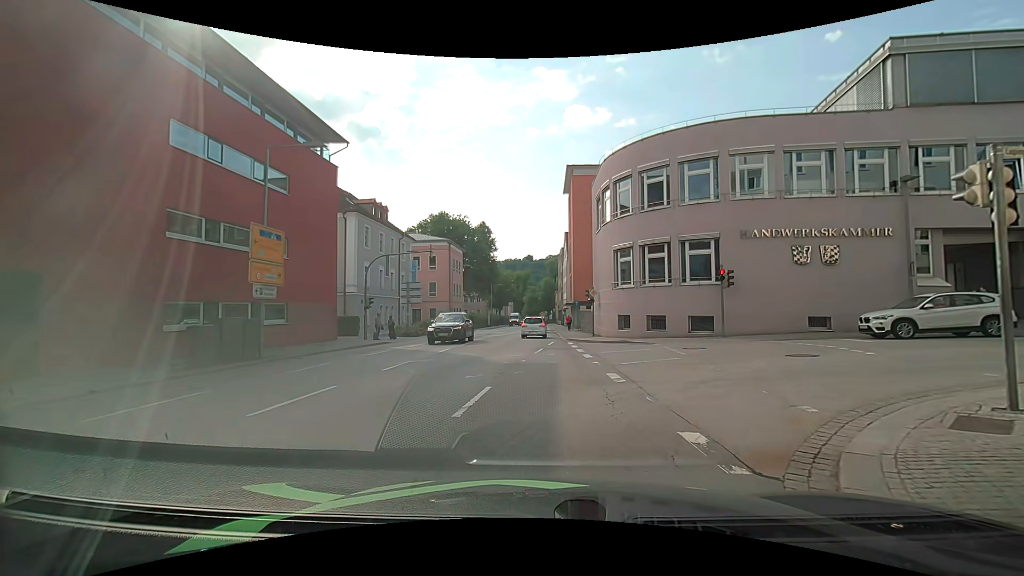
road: primary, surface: asphalt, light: Day
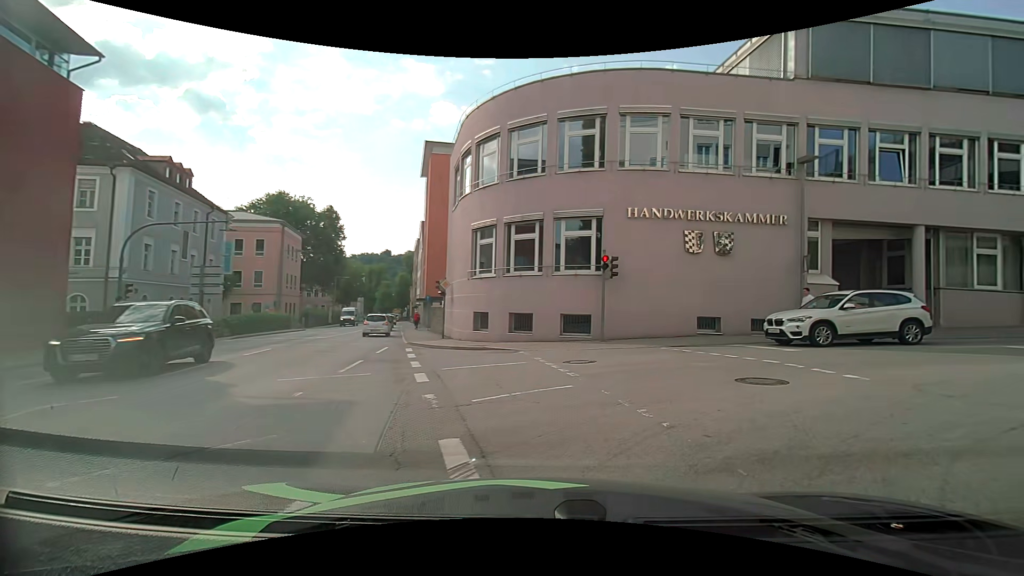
(+0.1, +6.6) m; +13°
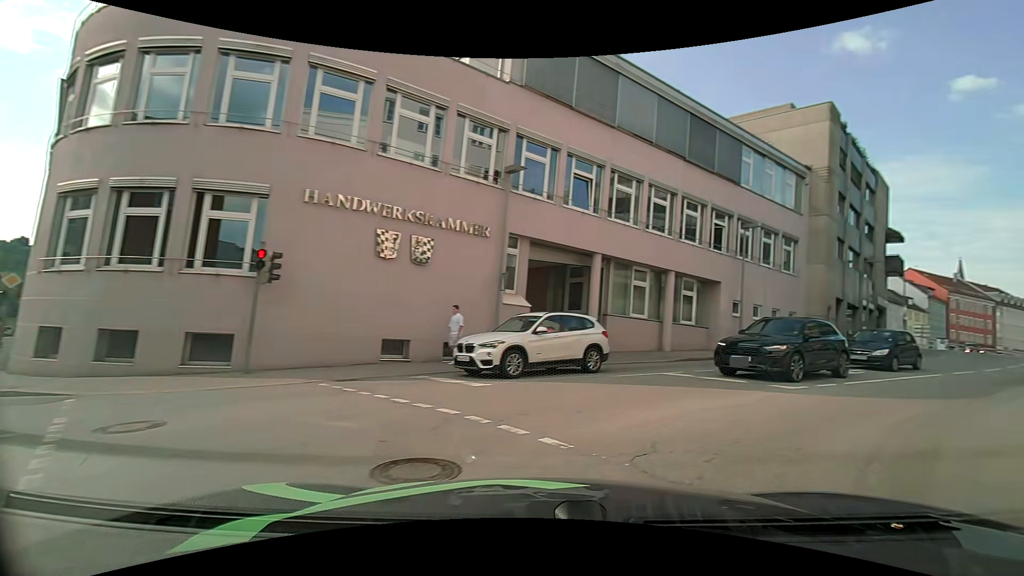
(+1.1, +4.6) m; +31°
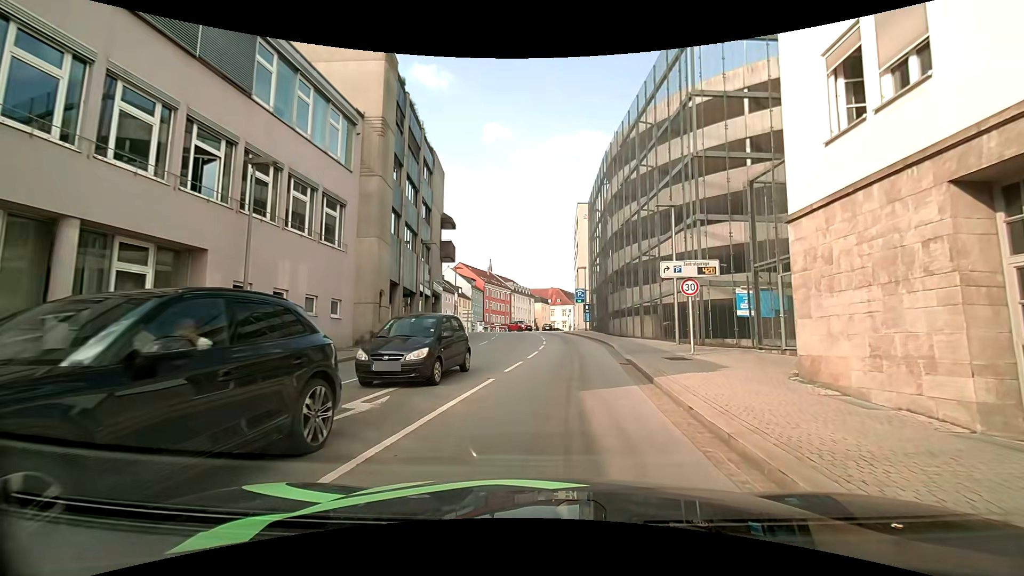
(+5.3, +10.0) m; +44°
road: tertiary
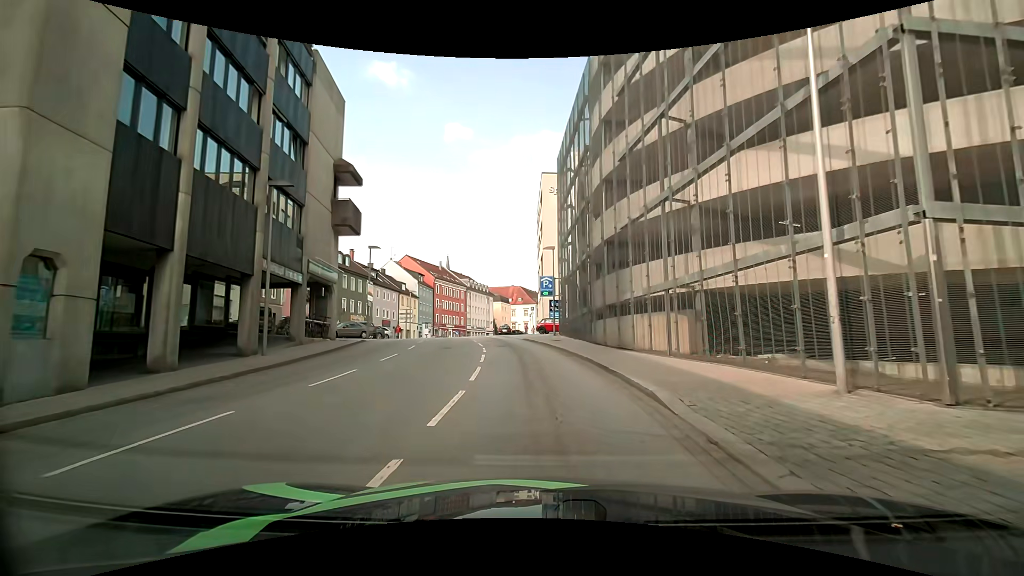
(+0.9, +15.6) m; +4°
